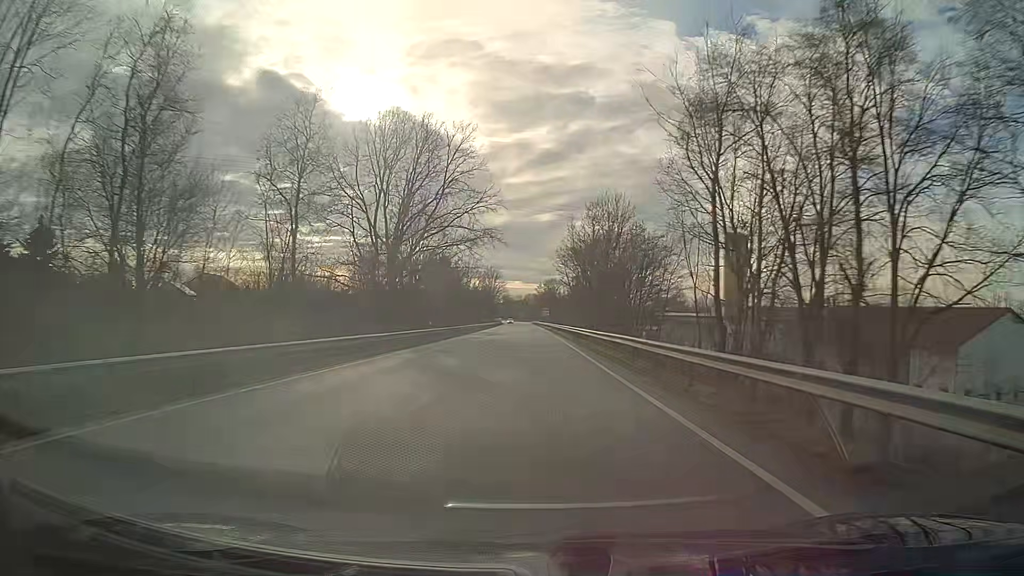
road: primary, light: Day
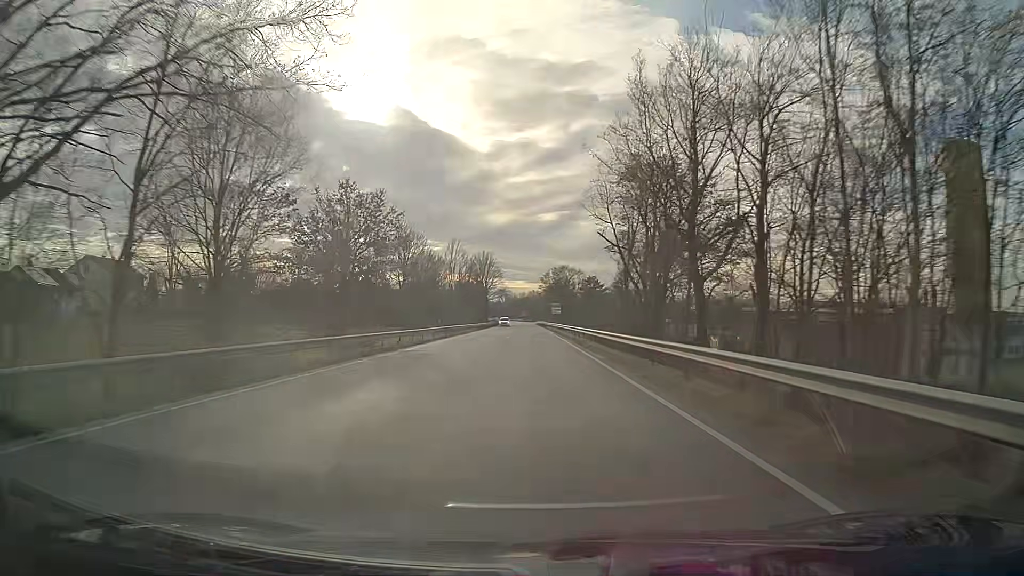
(-0.3, +47.6) m; 0°
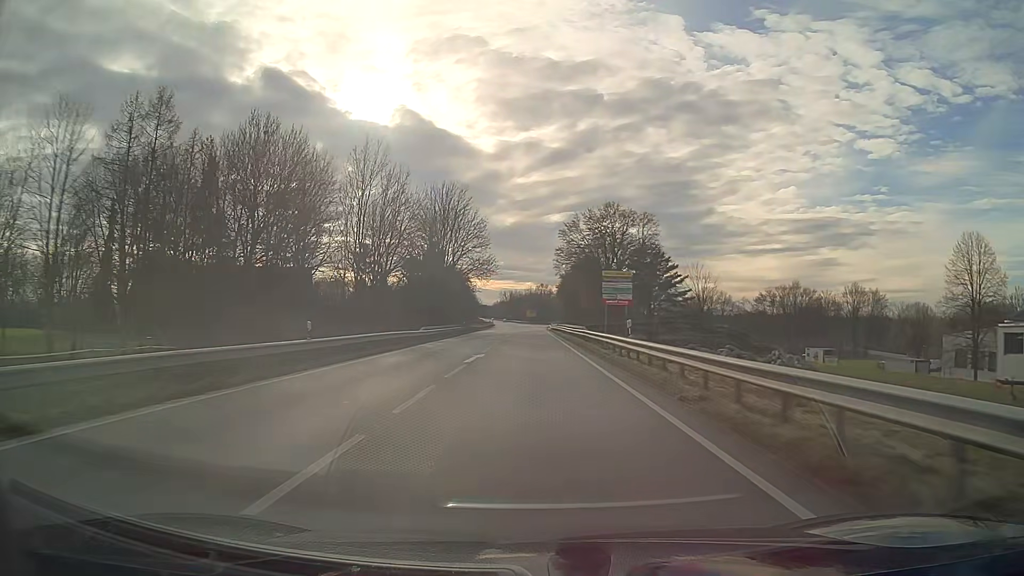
(-0.3, +79.3) m; -1°
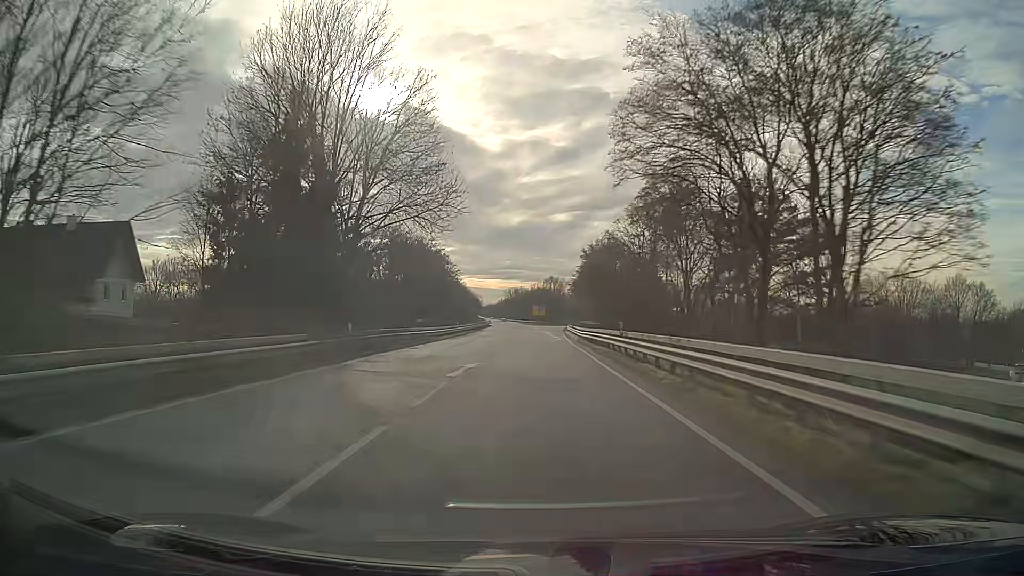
(-0.2, +47.6) m; -1°
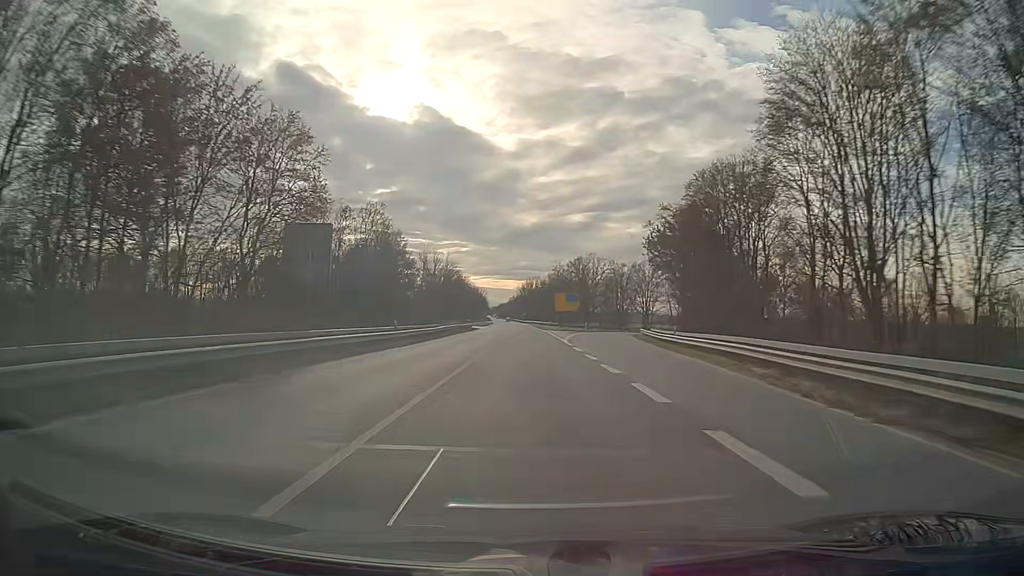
(-0.9, +79.3) m; -1°
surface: asphalt
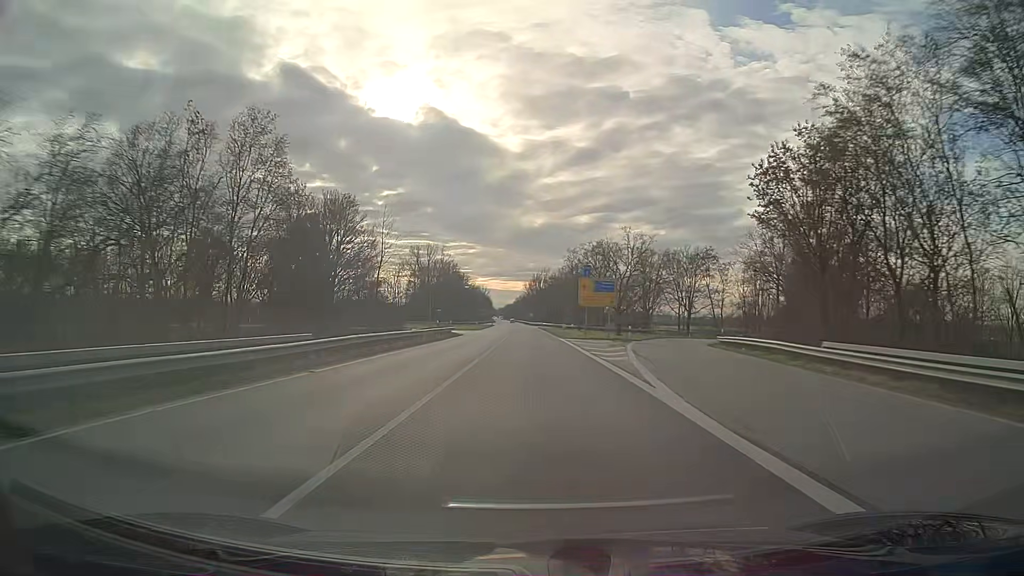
(-0.2, +31.7) m; -1°
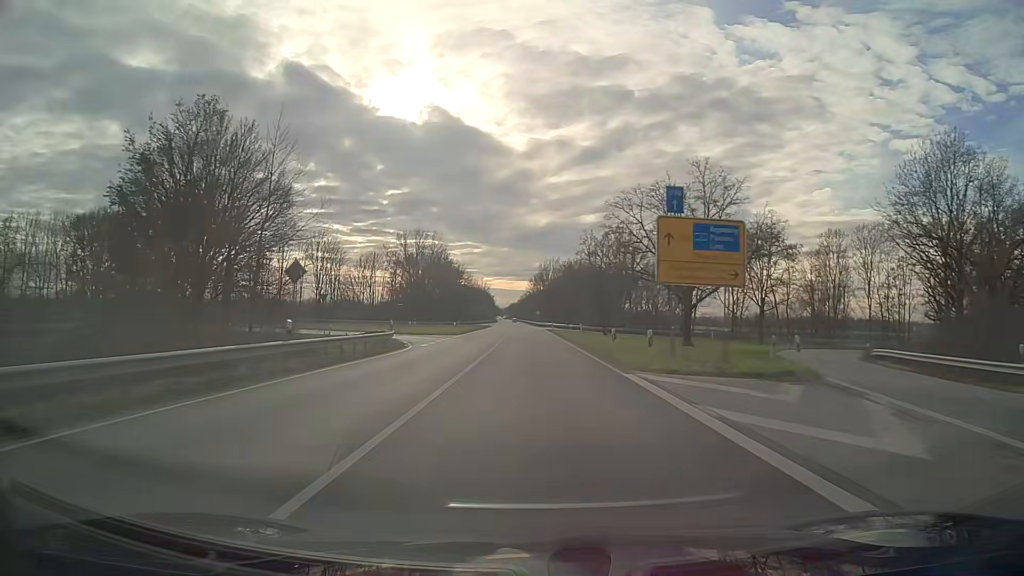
(-0.1, +31.6) m; 0°
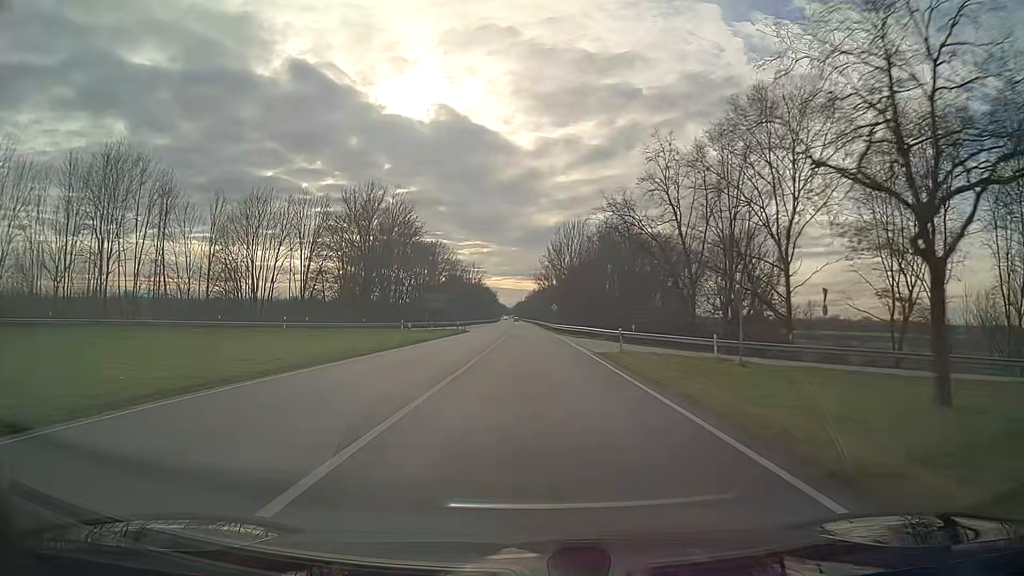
(-0.4, +63.2) m; -1°
(0, +10) (0, +20) (0, +30) (0, +40) (0, +50) (0, +60) (-1, +70) (-1, +80) (-1, +90) (-1, +100) m
